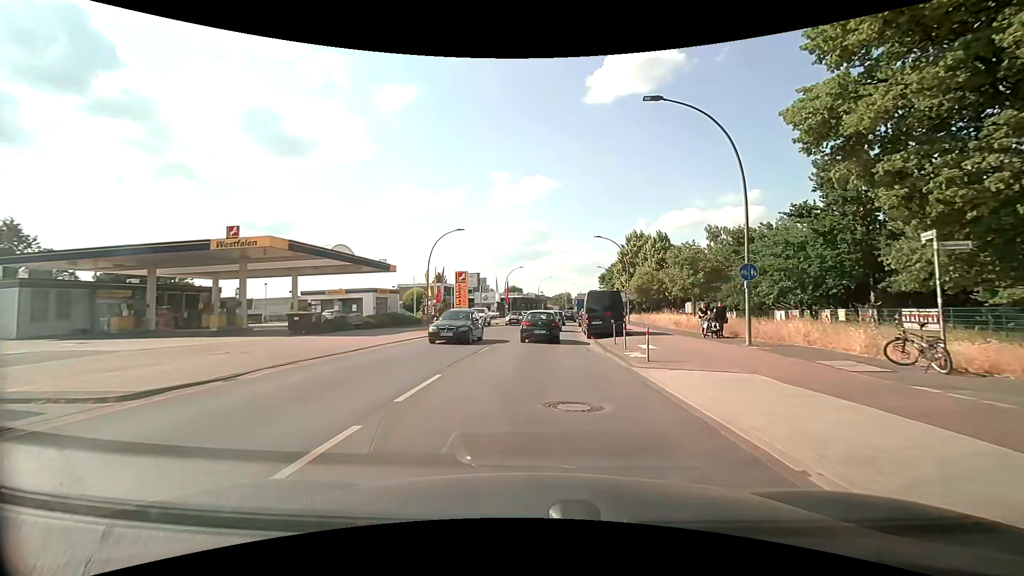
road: primary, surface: asphalt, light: Day
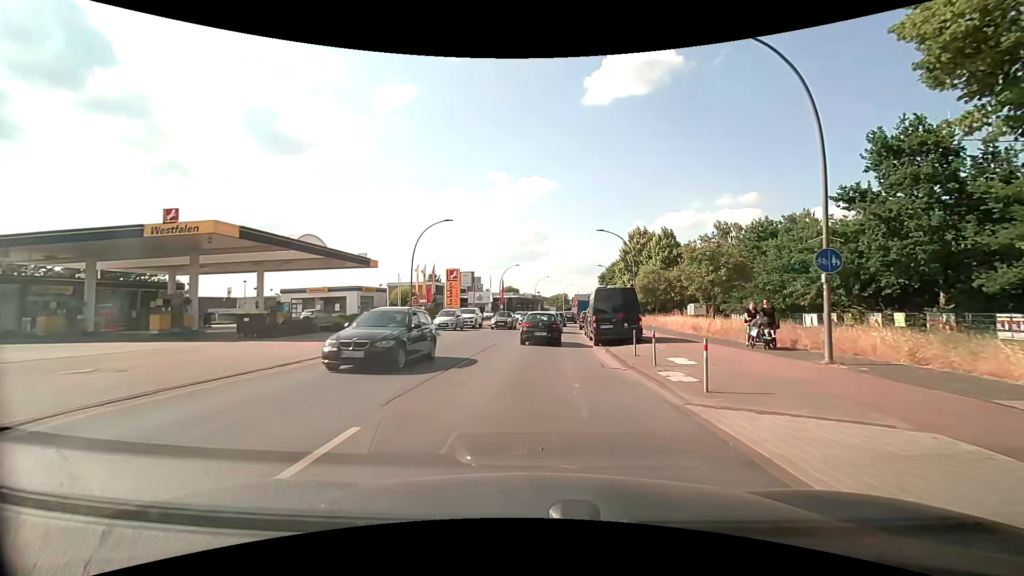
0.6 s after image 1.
(0.0, +4.6) m; 0°
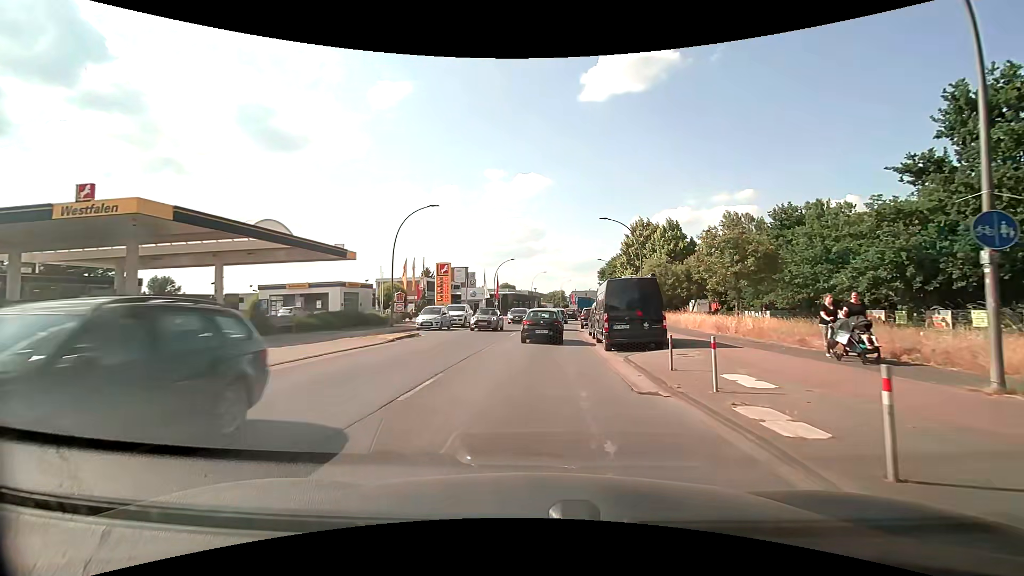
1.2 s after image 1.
(0.0, +4.4) m; 0°
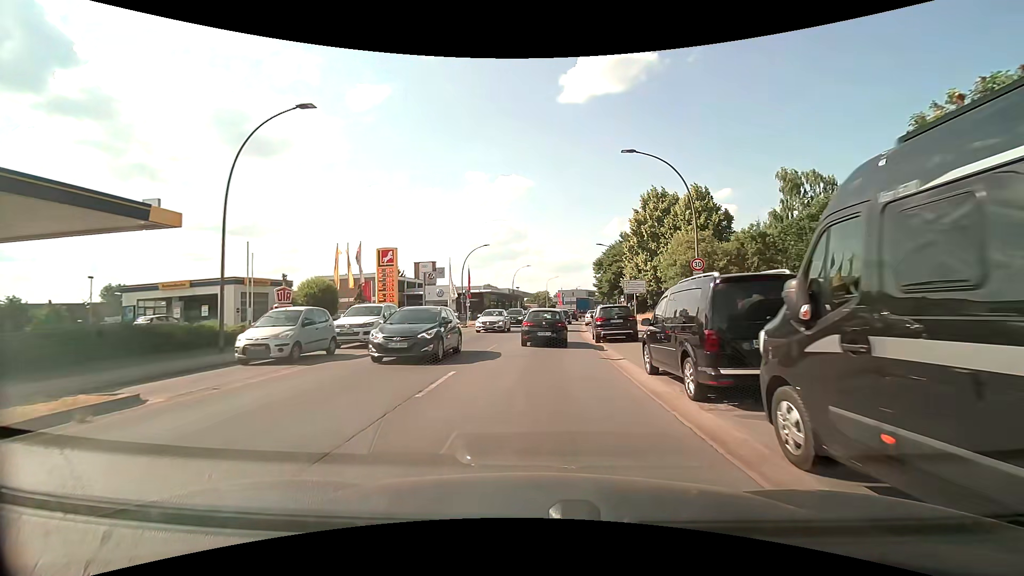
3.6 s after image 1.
(+0.4, +17.5) m; +2°
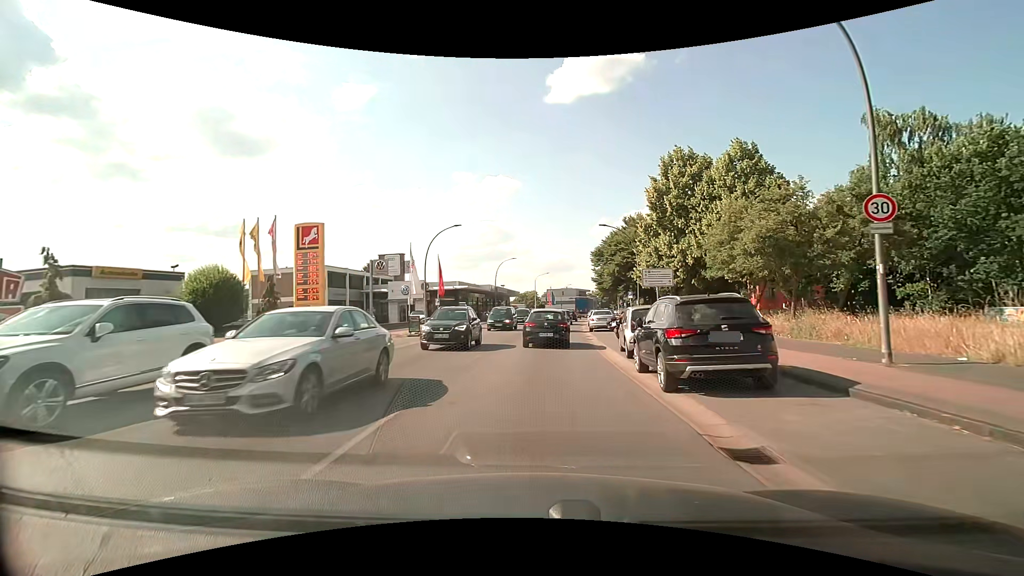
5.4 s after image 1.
(+0.2, +12.9) m; +1°
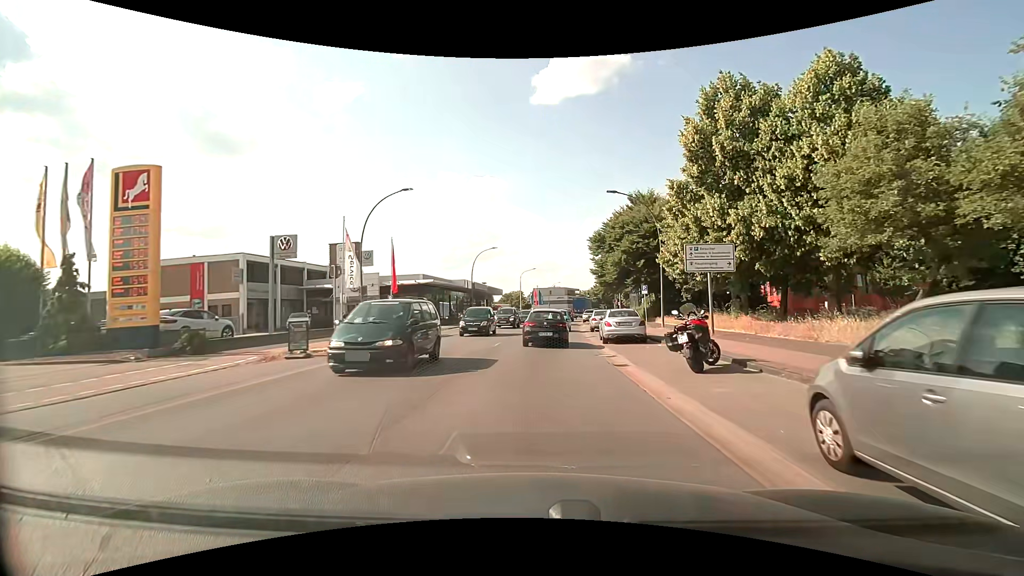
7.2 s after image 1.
(+0.2, +12.6) m; +2°
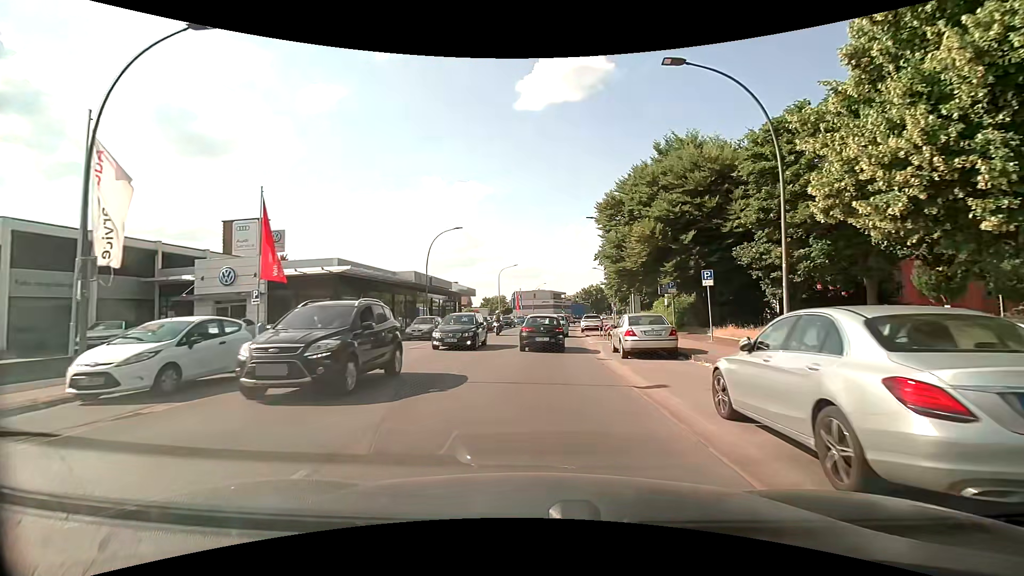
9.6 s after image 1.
(+0.2, +17.3) m; +1°
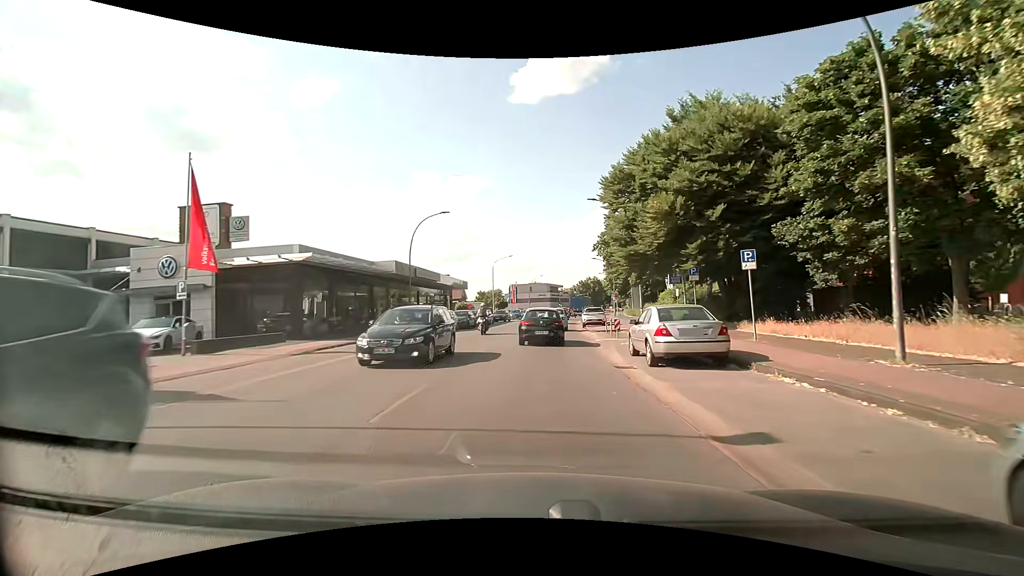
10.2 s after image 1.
(+0.1, +4.5) m; +1°
(0, +10) (0, +20) (+1, +30) (+1, +40) (+2, +50) (+3, +60) (+4, +70) (+5, +80) (+6, +90) (+8, +100) m
